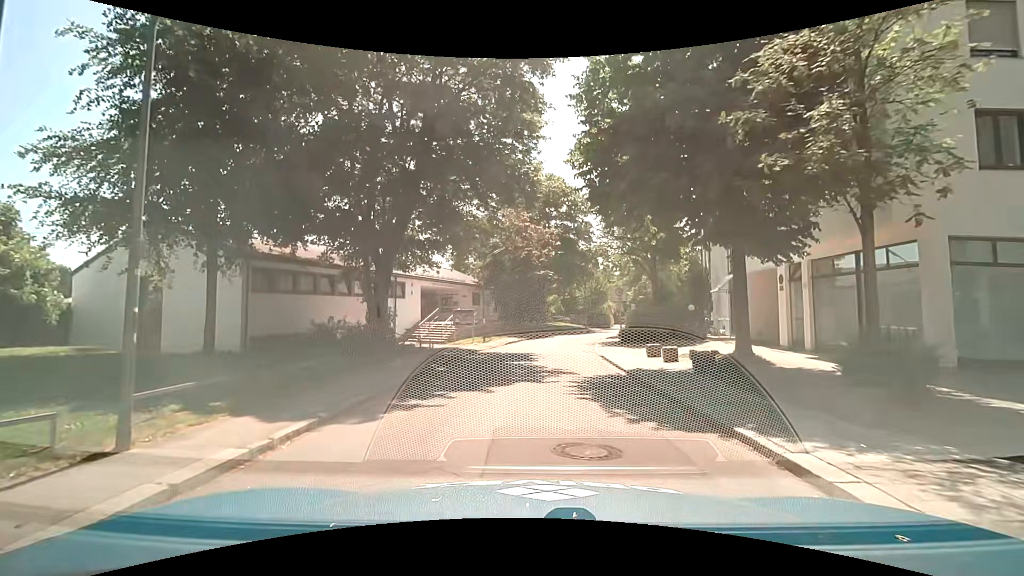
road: residential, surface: asphalt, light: Day
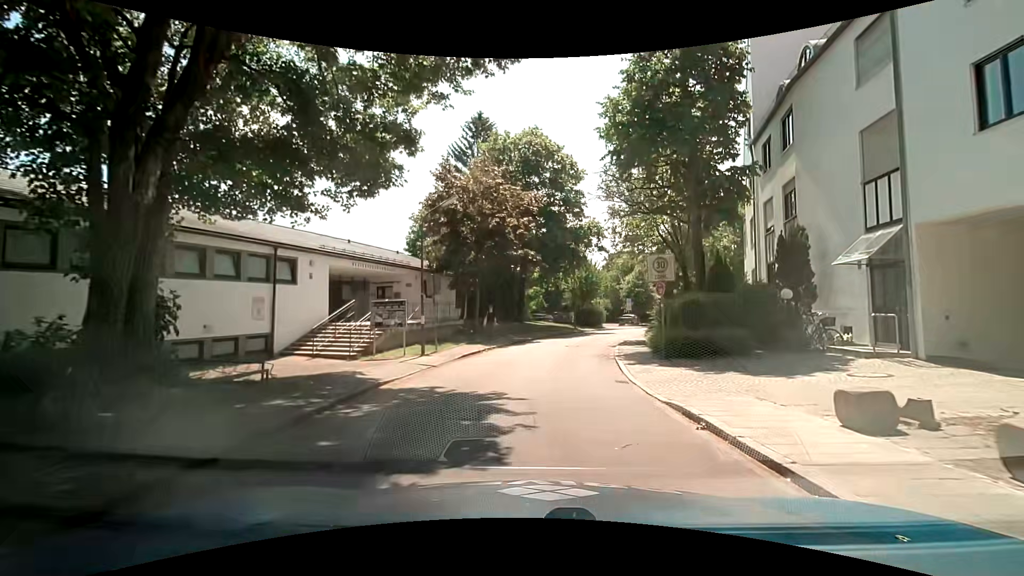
(+0.4, +12.6) m; +3°
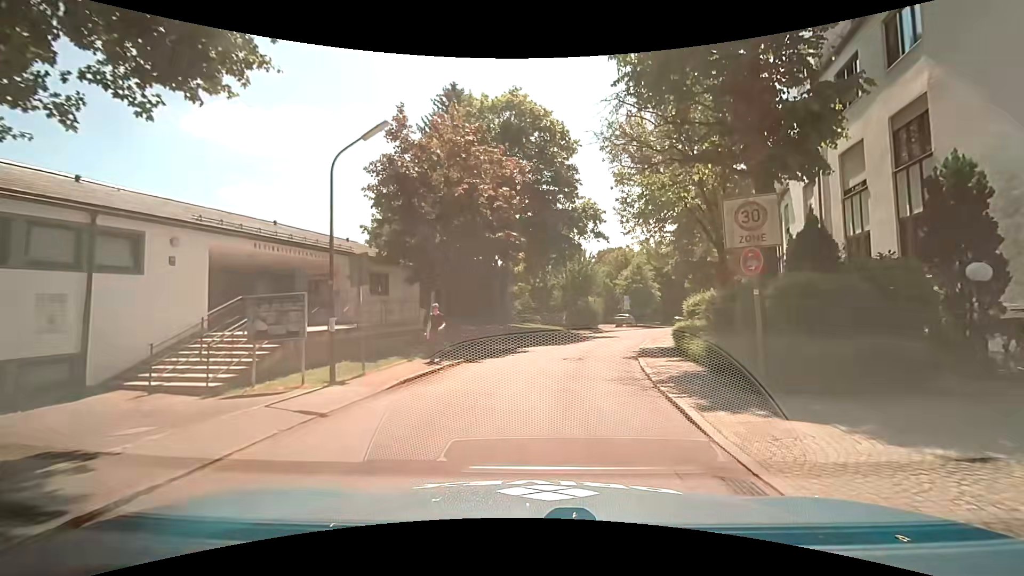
(0.0, +7.2) m; +2°
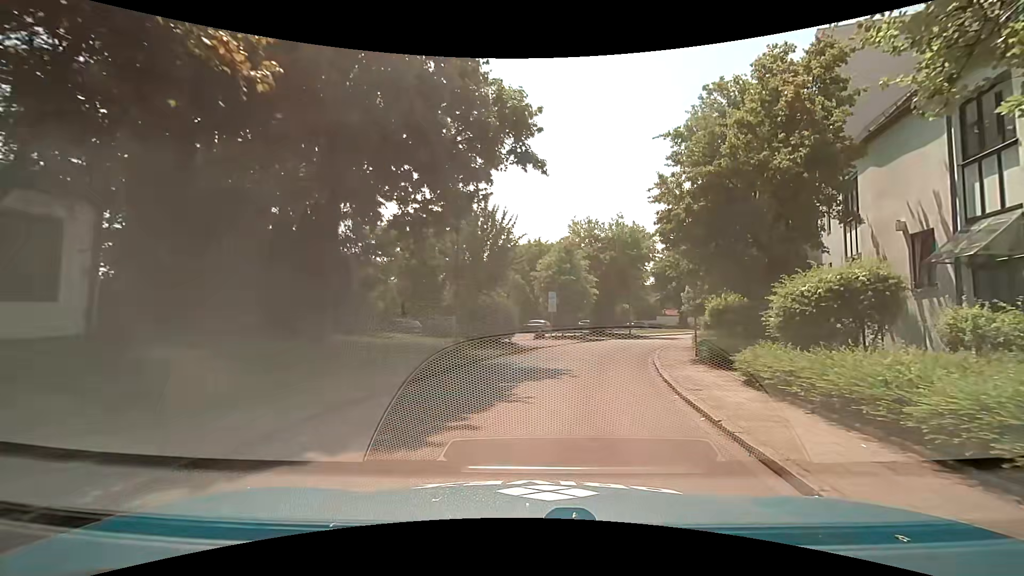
(+1.2, +18.0) m; +10°
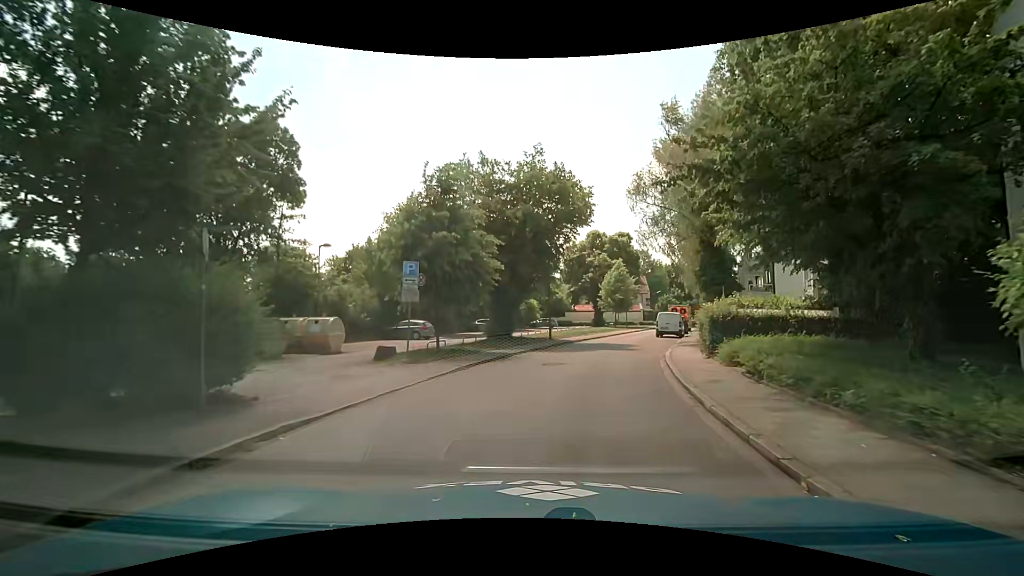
(+1.9, +17.0) m; +12°
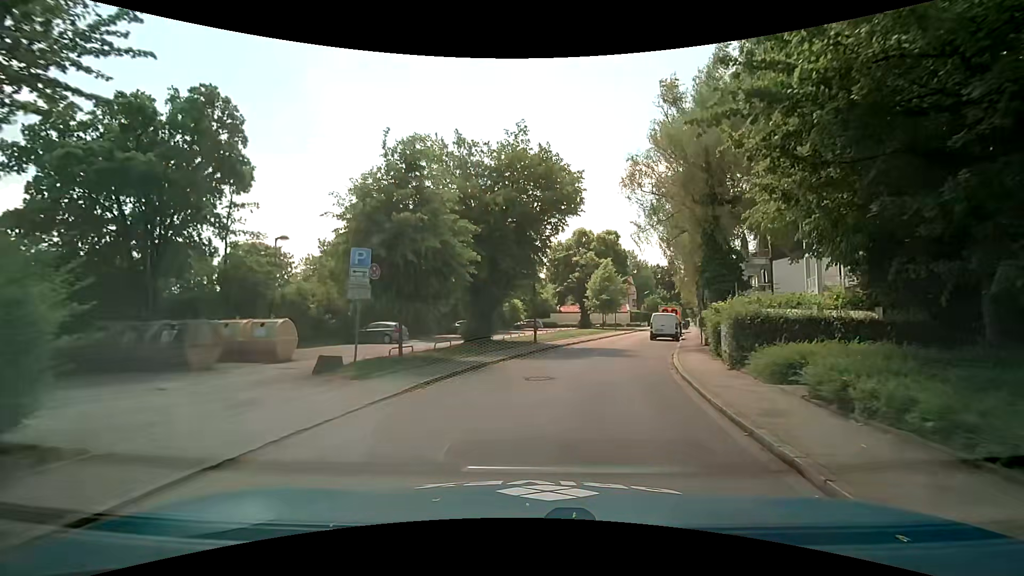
(0.0, +3.2) m; +1°
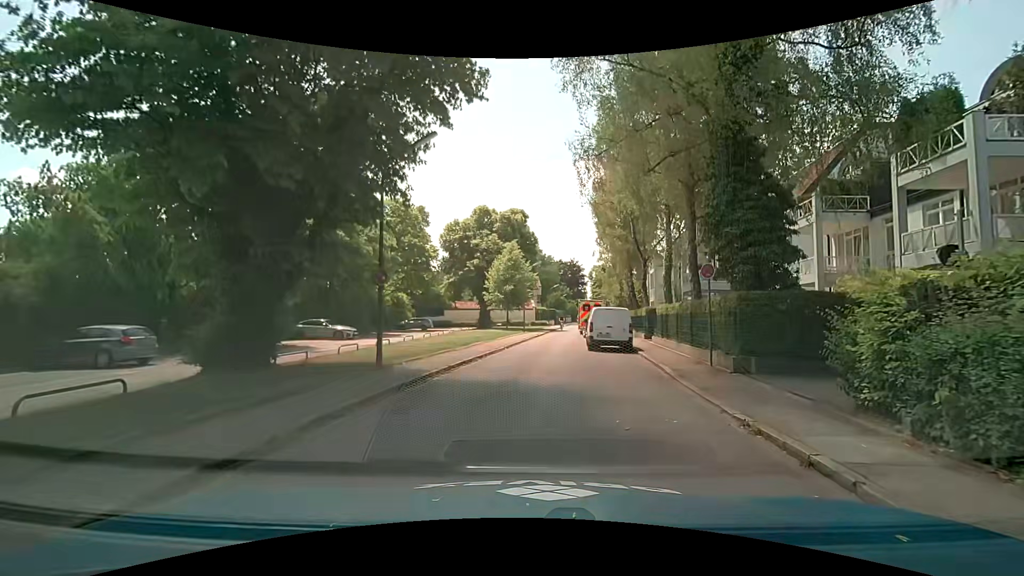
(+0.9, +13.5) m; +11°
